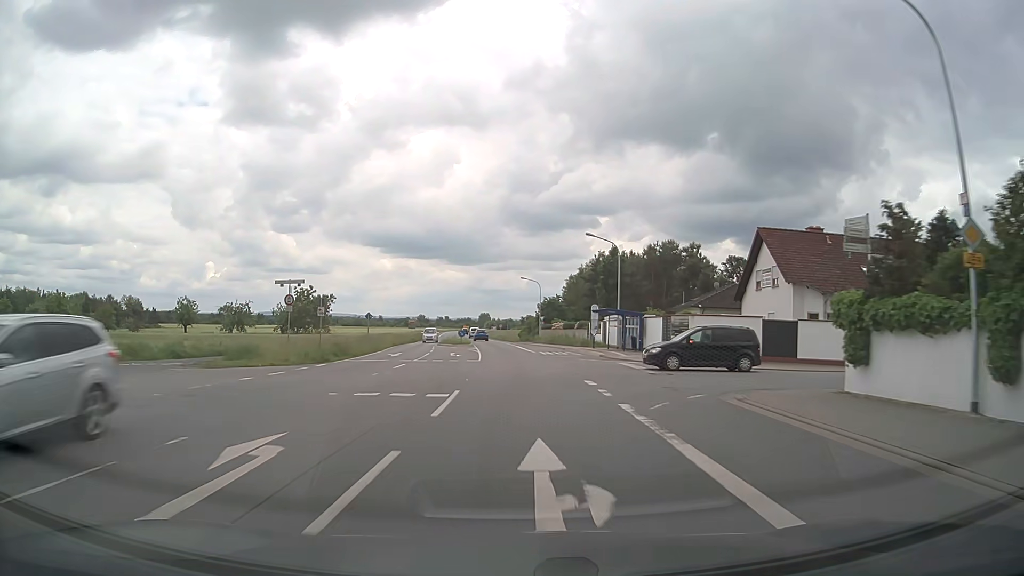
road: primary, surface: asphalt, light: Day
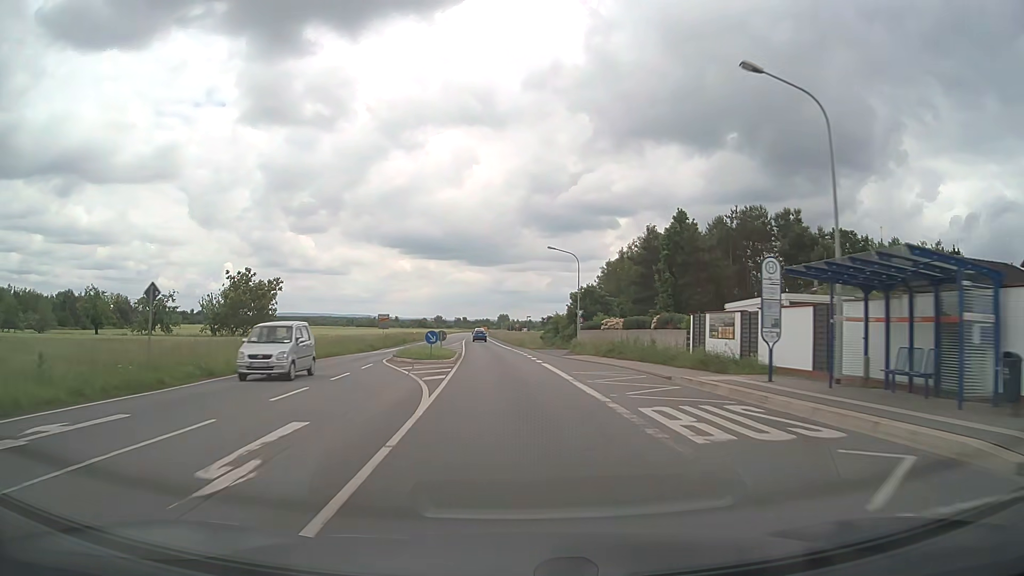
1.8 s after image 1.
(-0.4, +30.8) m; -2°
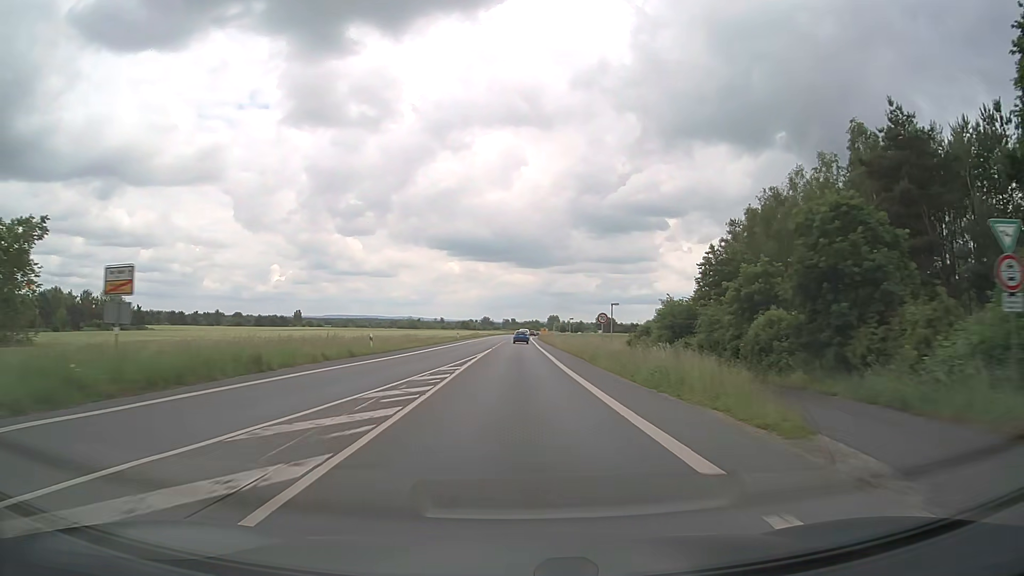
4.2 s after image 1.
(-1.9, +48.7) m; -4°
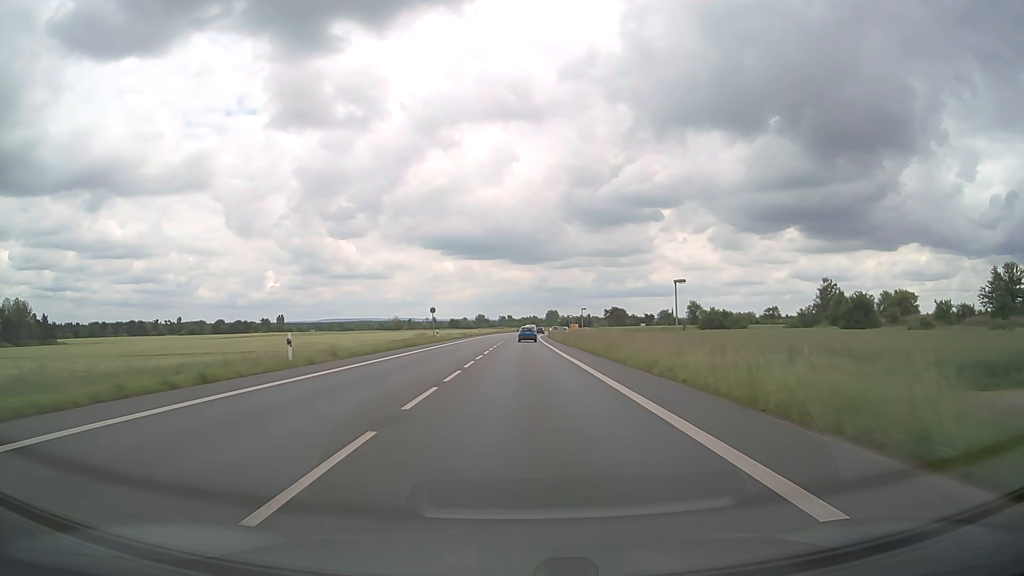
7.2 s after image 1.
(+0.1, +68.2) m; 0°
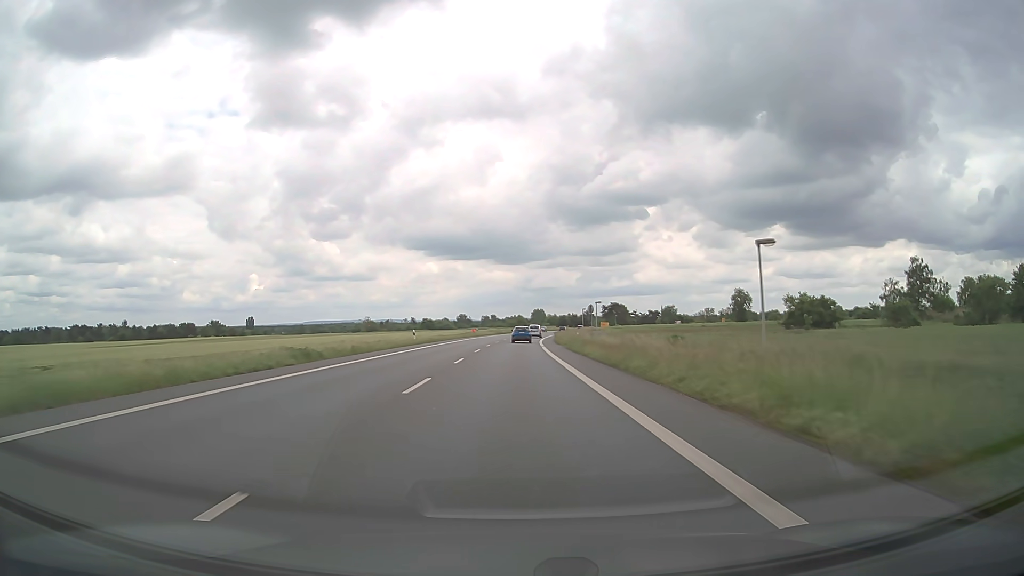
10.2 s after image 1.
(+0.6, +64.1) m; +1°
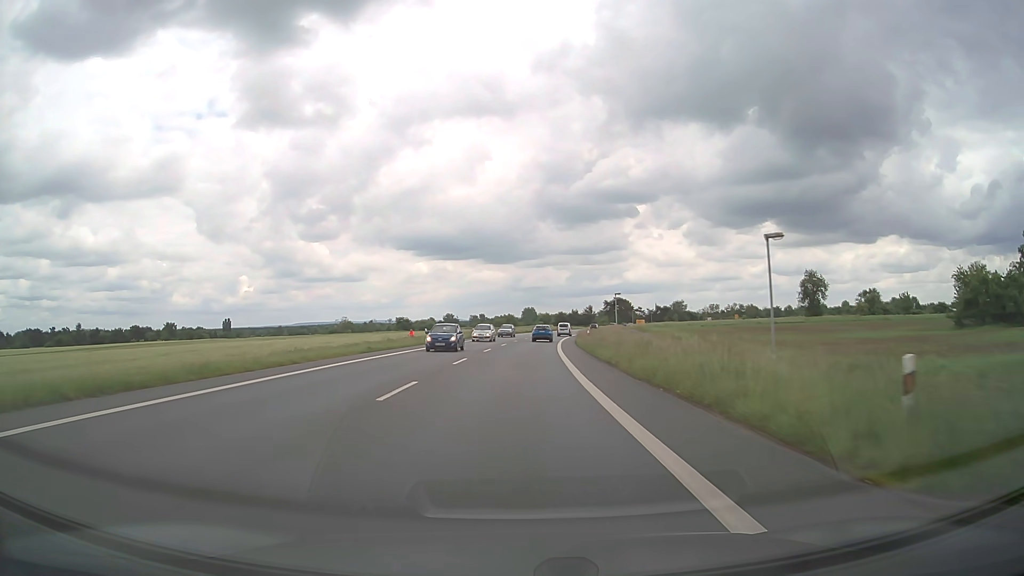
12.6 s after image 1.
(+0.3, +49.3) m; +1°
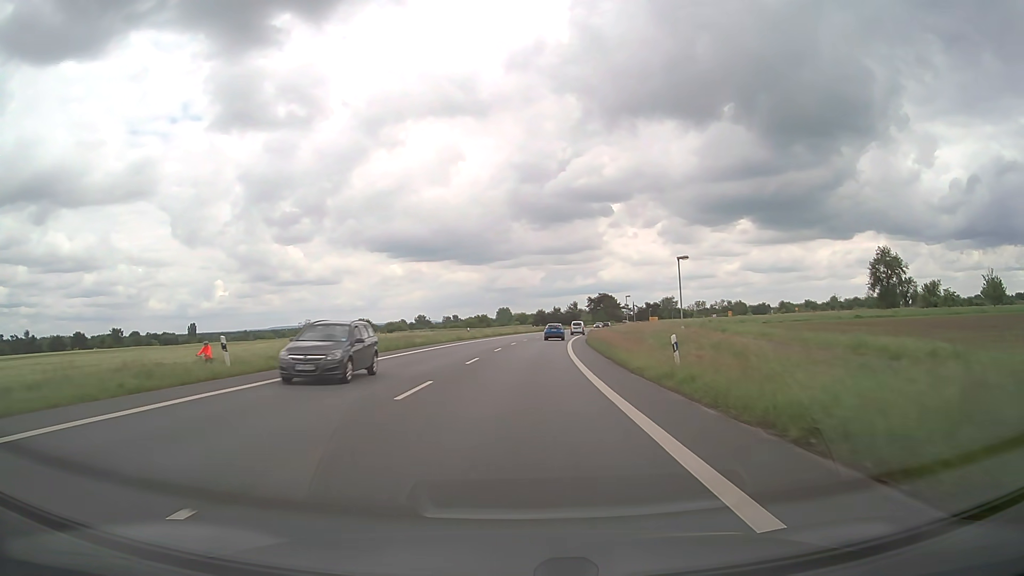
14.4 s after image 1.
(+0.6, +35.3) m; +2°
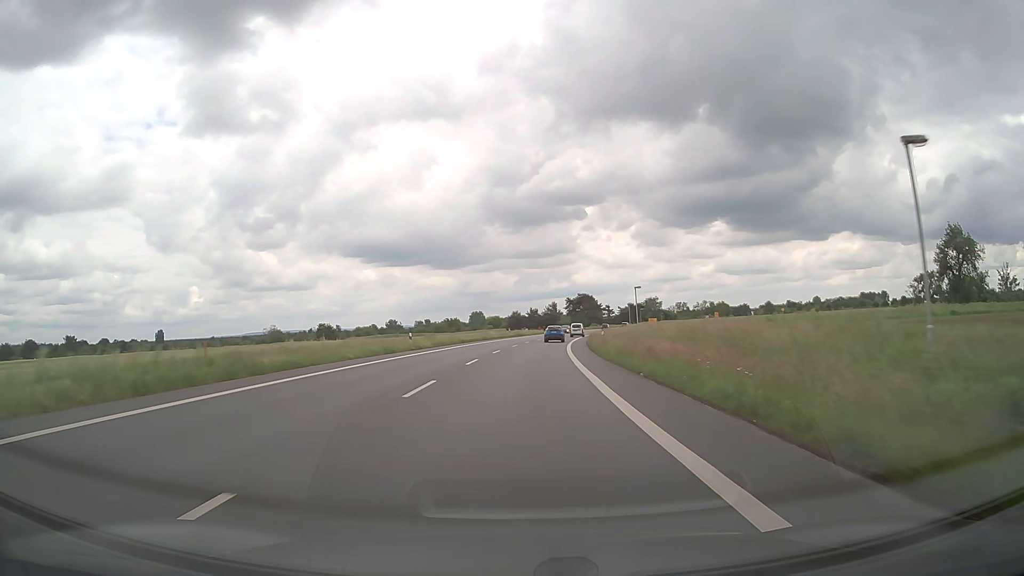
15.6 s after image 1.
(+0.4, +23.1) m; +2°
(0, +10) (0, +20) (+1, +30) (+1, +40) (+2, +50) (+3, +60) (+4, +70) (+5, +80) (+6, +90) (+8, +100) m
